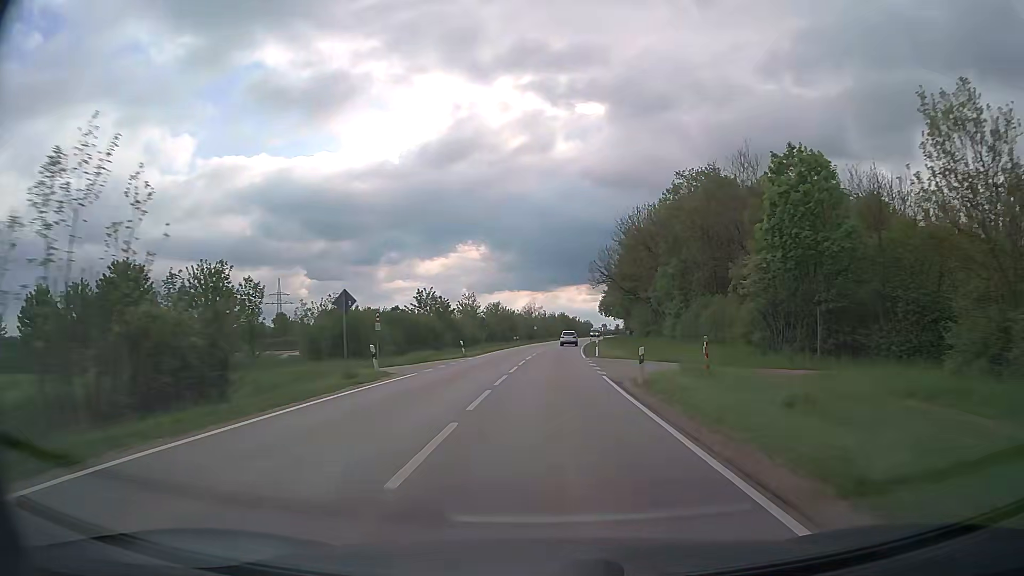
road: secondary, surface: asphalt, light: Day
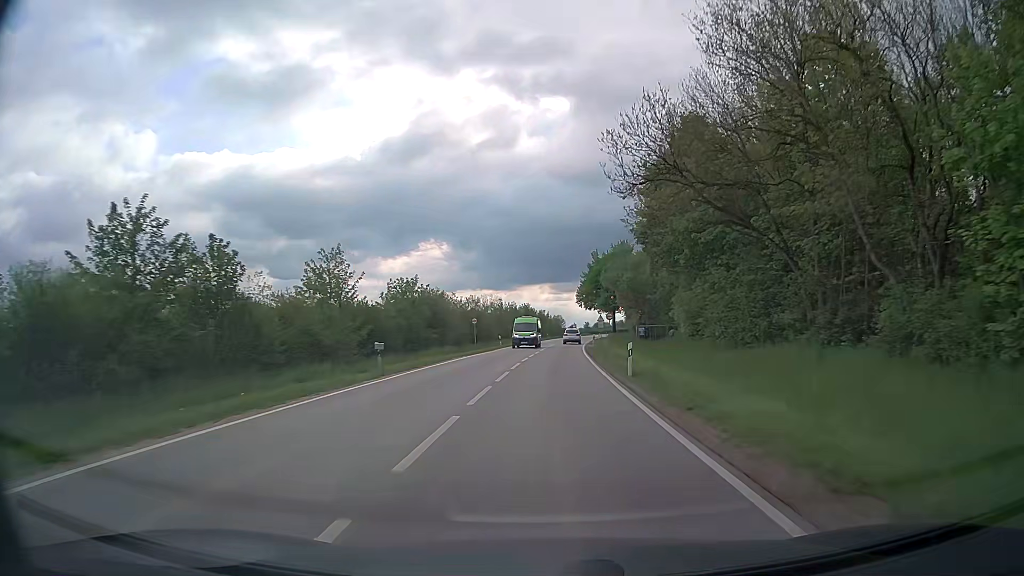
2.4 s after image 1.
(+1.2, +52.9) m; +3°
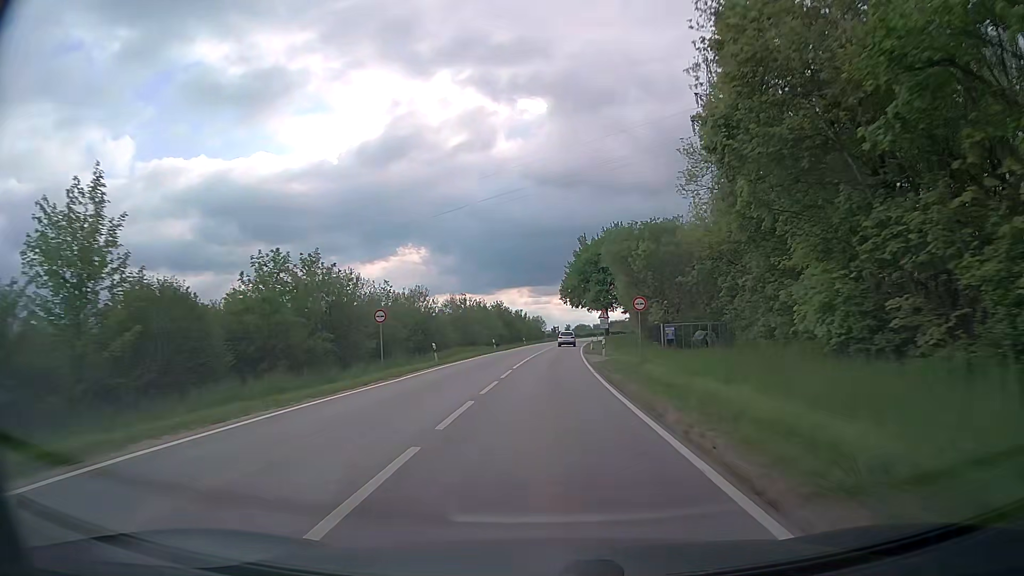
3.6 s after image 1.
(+0.4, +25.9) m; +2°
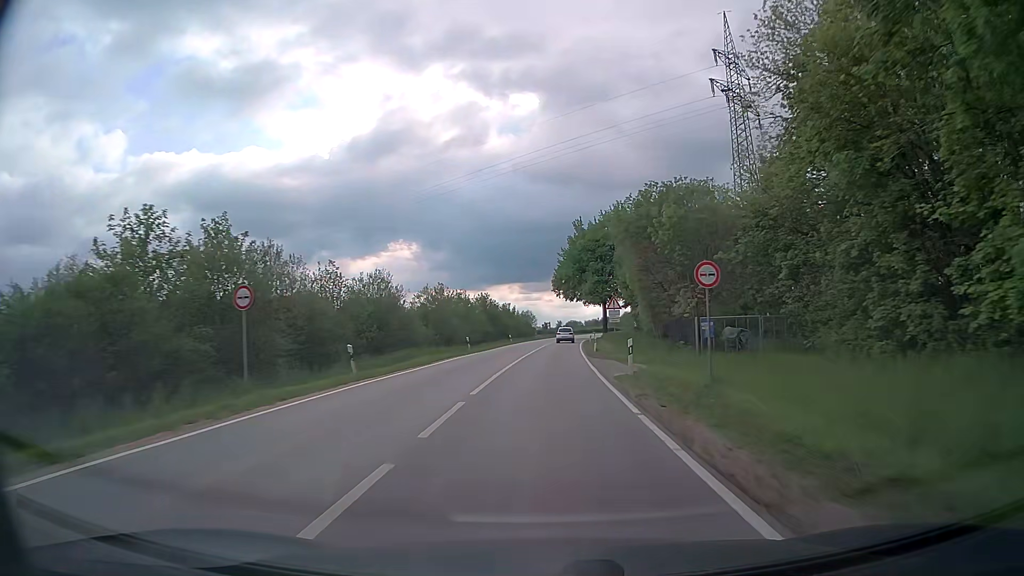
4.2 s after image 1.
(+0.1, +12.8) m; +1°
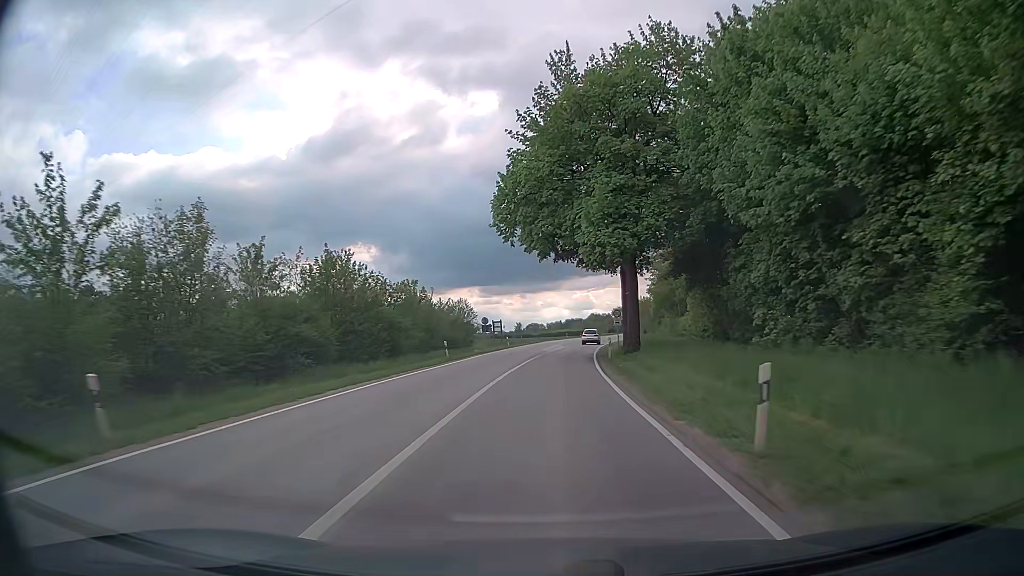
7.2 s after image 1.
(+1.7, +62.5) m; +3°
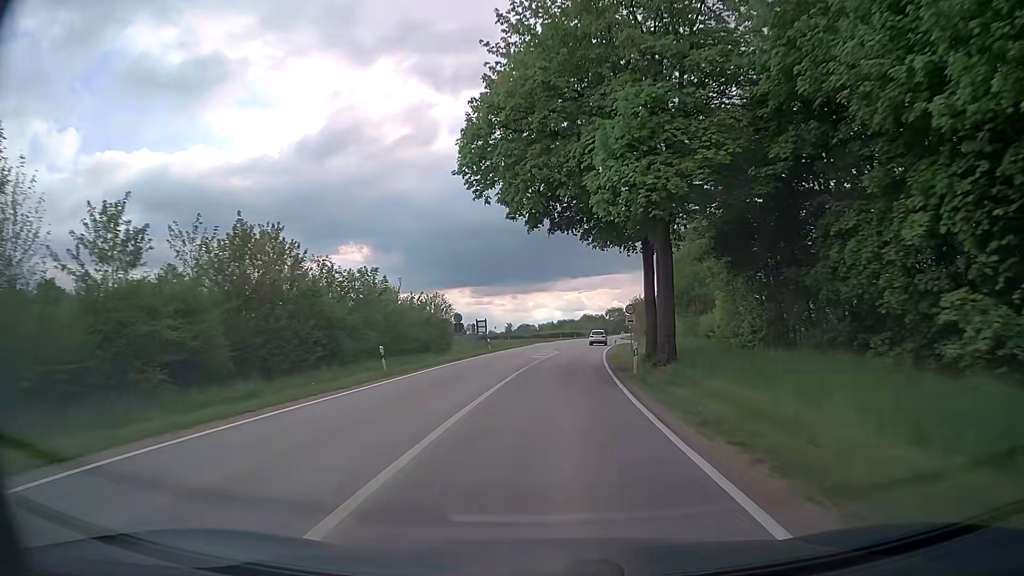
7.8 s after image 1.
(+0.1, +12.4) m; +1°
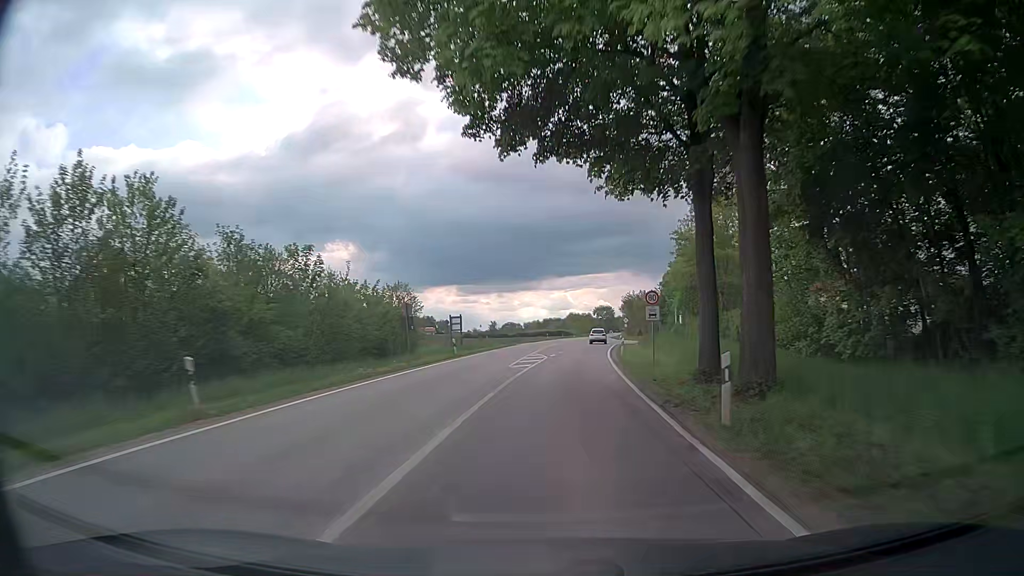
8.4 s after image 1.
(+0.1, +12.3) m; +1°
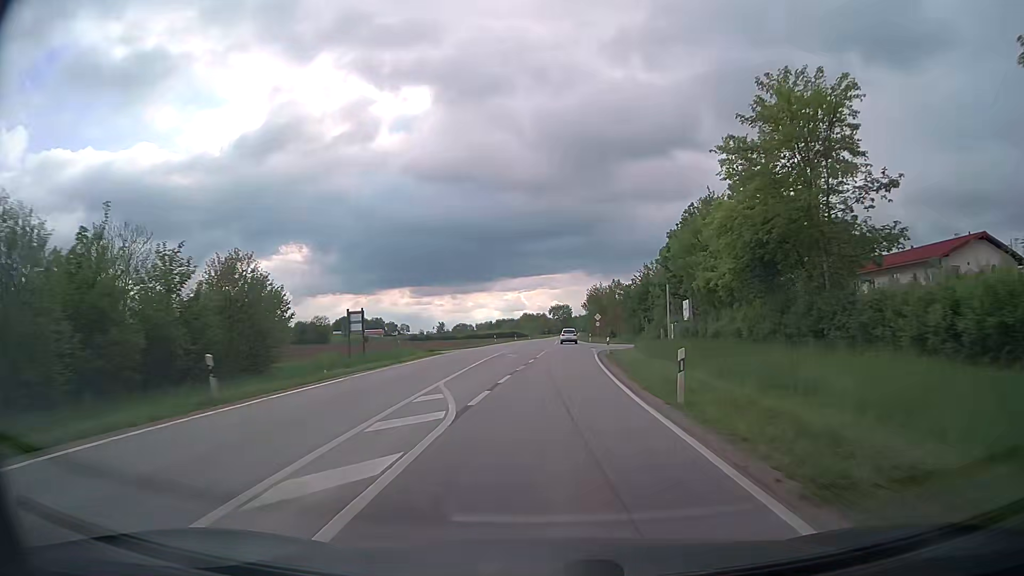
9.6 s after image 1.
(+0.8, +24.6) m; +4°
(0, +10) (0, +20) (+1, +30) (+1, +40) (+2, +50) (+2, +60) (+3, +70) (+3, +80) (+3, +90) (+4, +100) m
